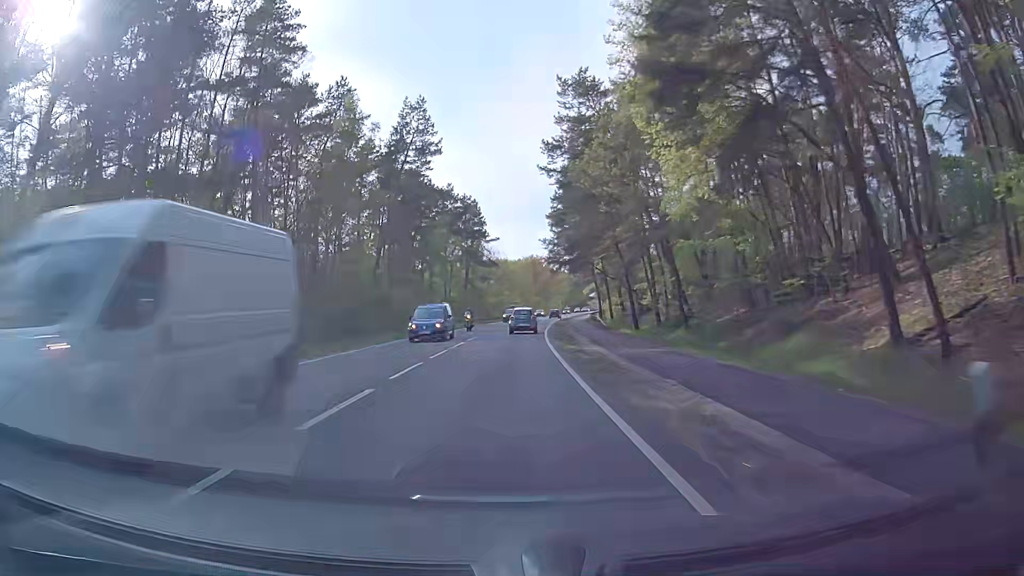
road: primary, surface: asphalt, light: Day
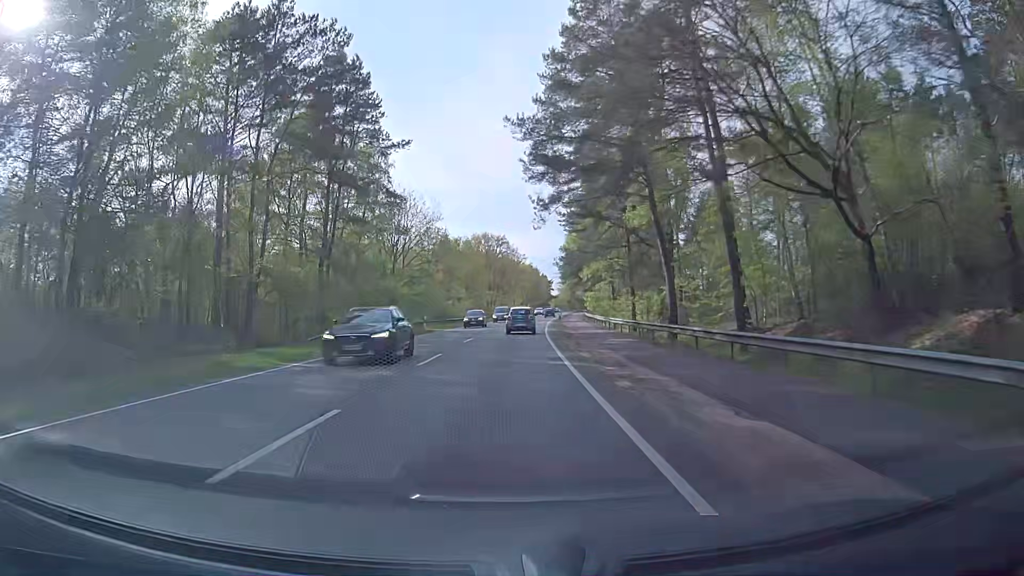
(+2.6, +57.2) m; +4°
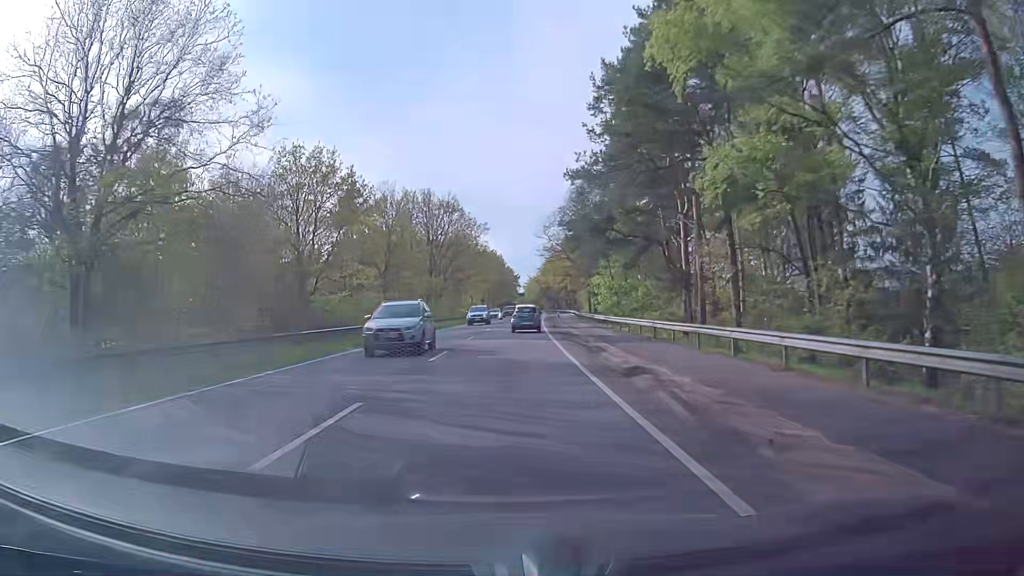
(+1.5, +47.6) m; +3°
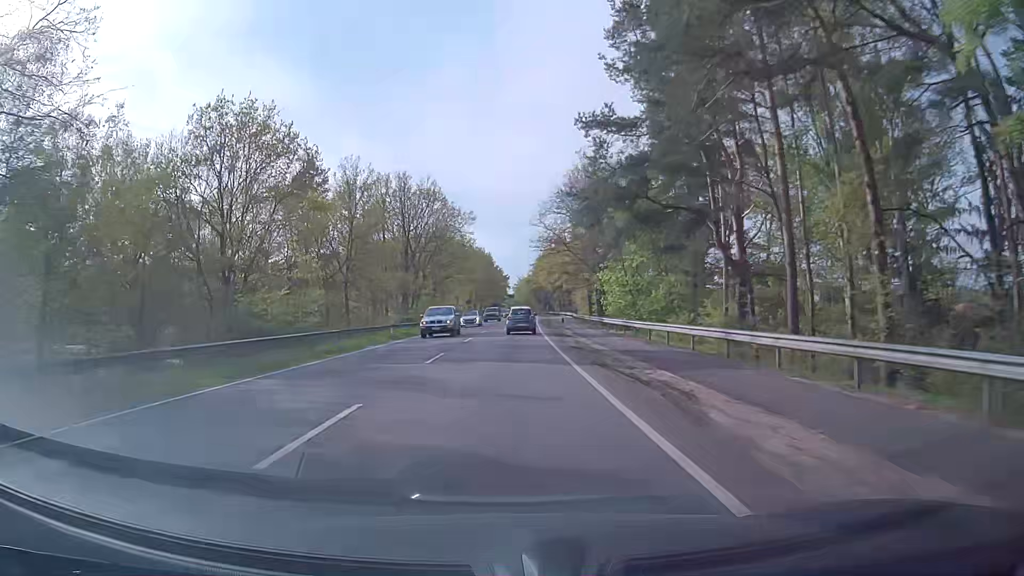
(+0.2, +11.9) m; +1°
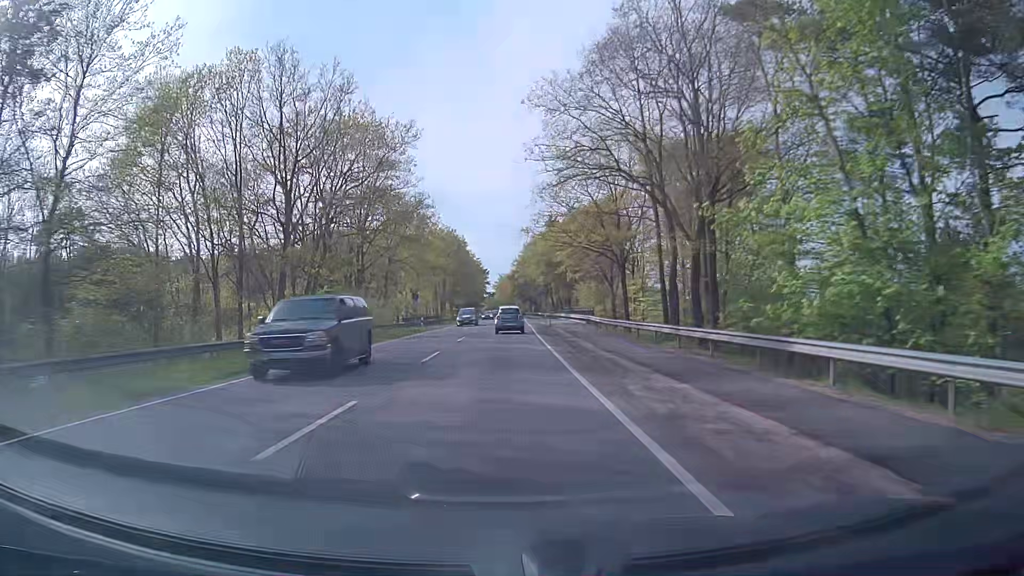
(+0.8, +35.6) m; +2°
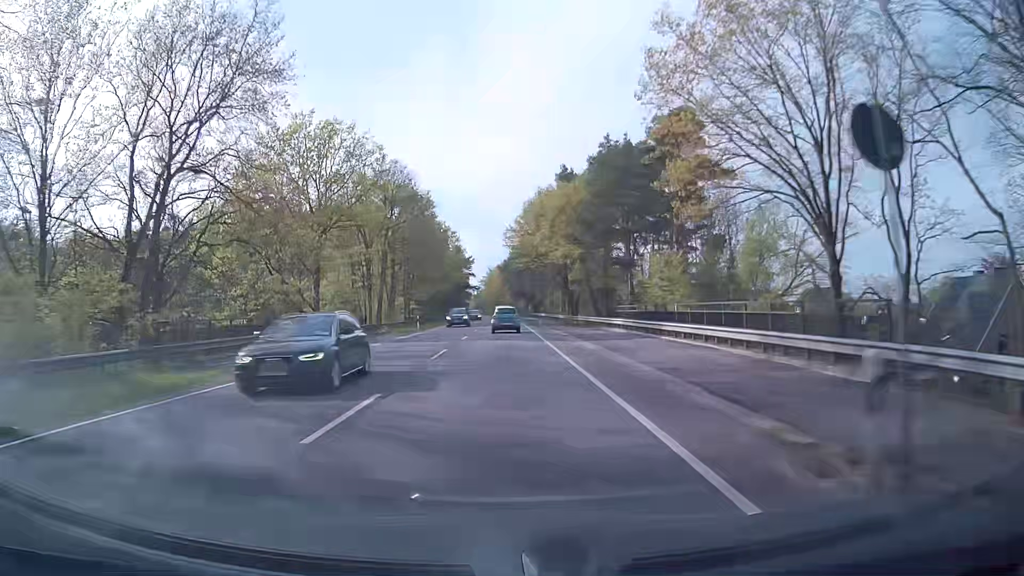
(+0.1, +47.5) m; 0°
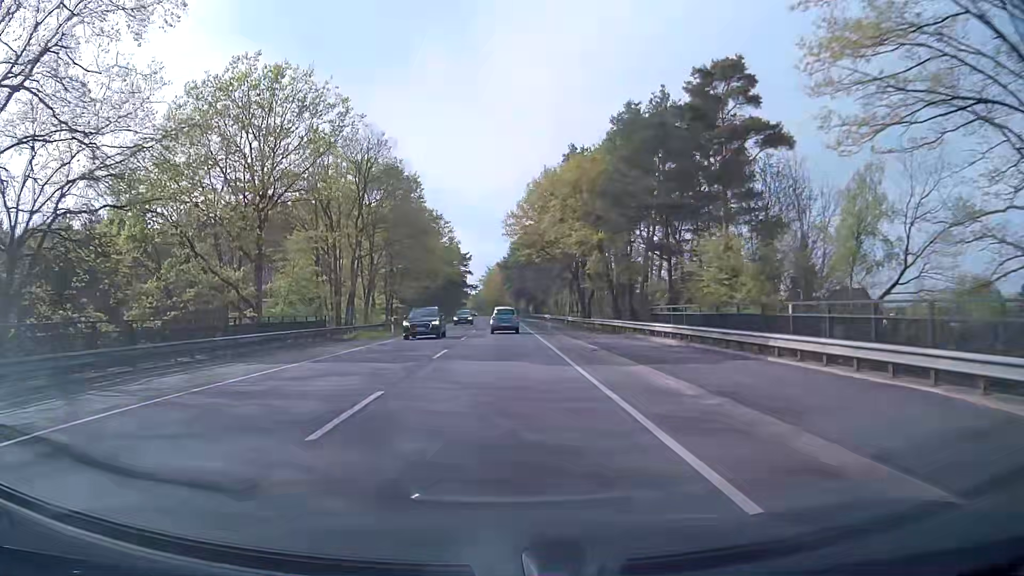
(0.0, +11.8) m; 0°
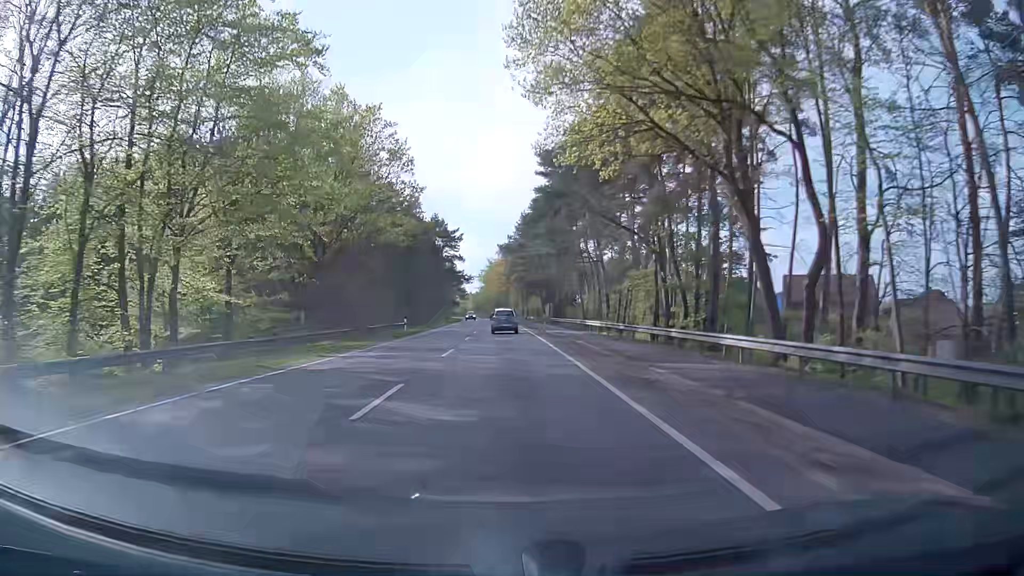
(-0.1, +46.9) m; 0°
(0, +10) (0, +20) (0, +30) (0, +40) (0, +50) (0, +60) (-1, +70) (-1, +80) (-1, +90) (-1, +100) m
